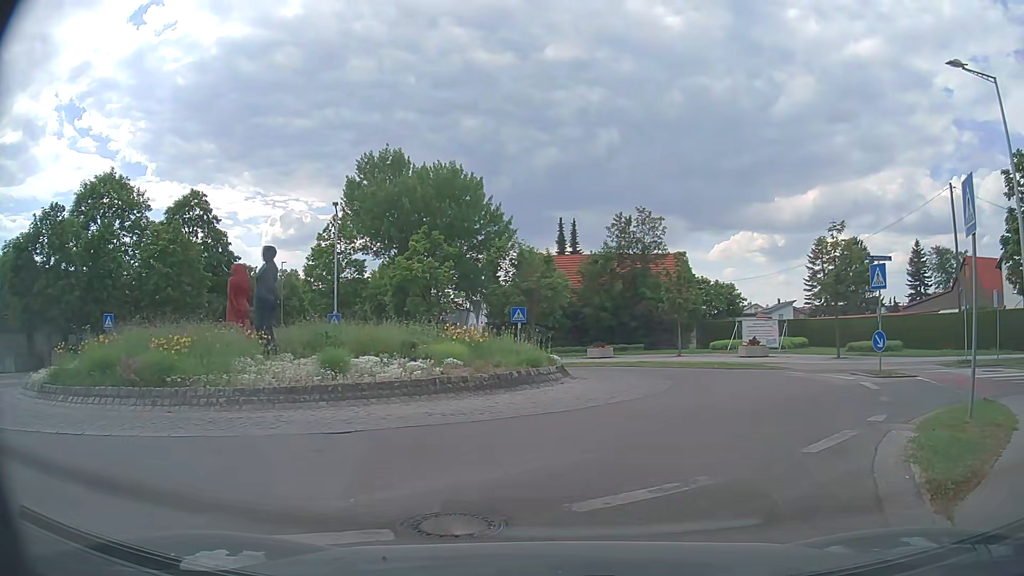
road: residential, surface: asphalt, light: Day
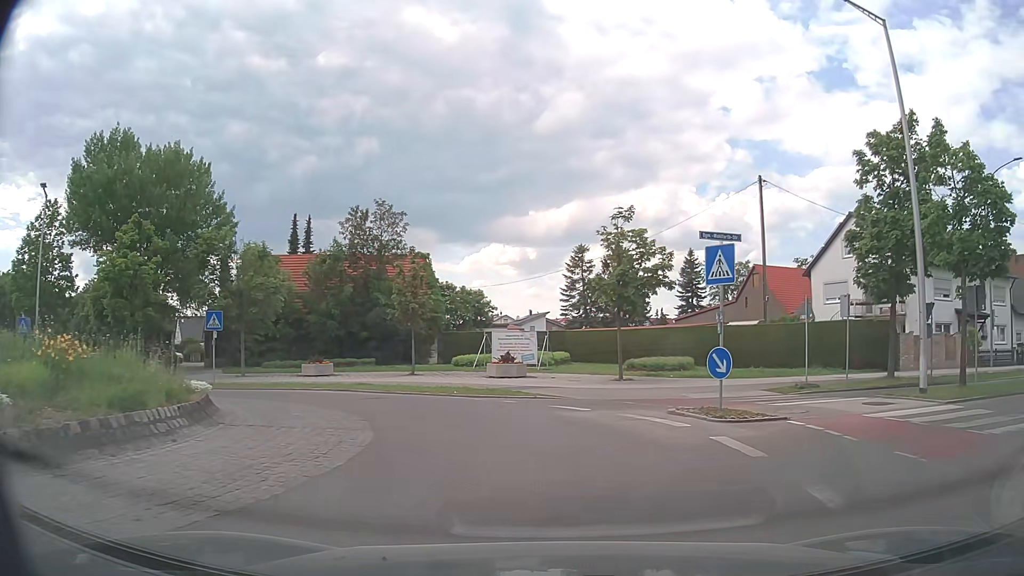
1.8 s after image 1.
(+1.3, +7.4) m; +21°
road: tertiary
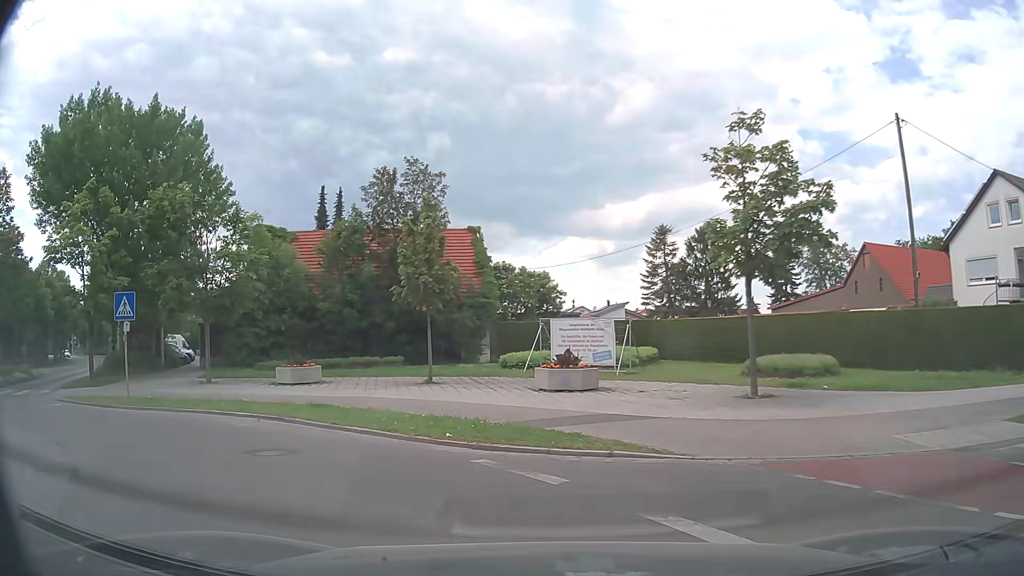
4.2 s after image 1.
(+0.2, +10.3) m; -5°
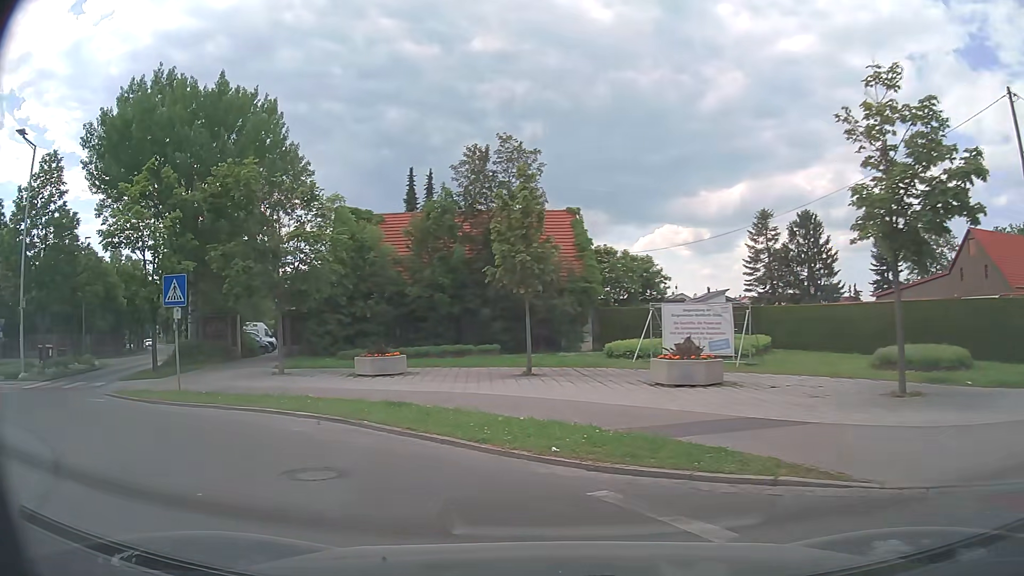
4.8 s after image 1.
(-0.2, +2.3) m; -7°
